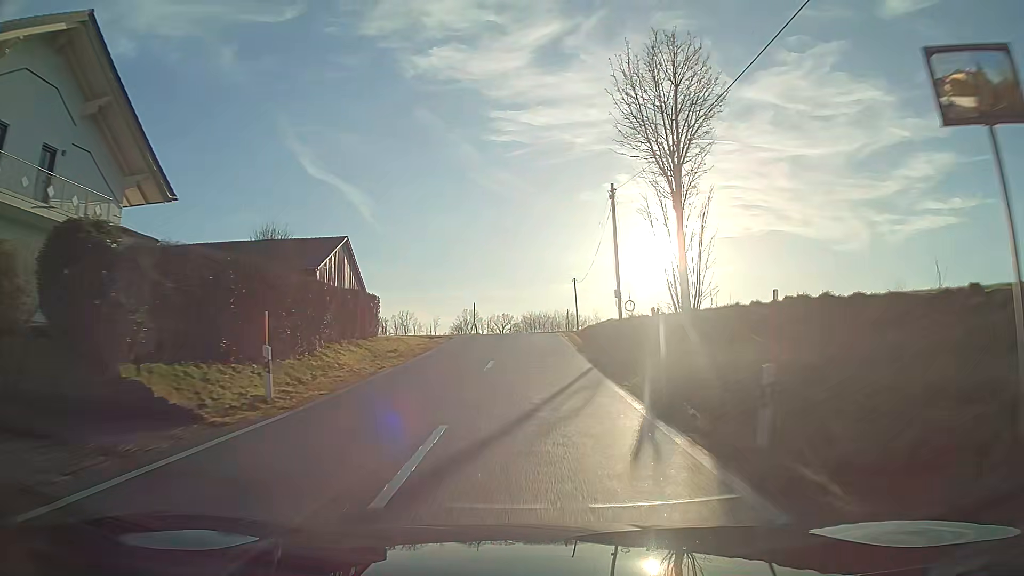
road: tertiary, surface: asphalt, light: Day
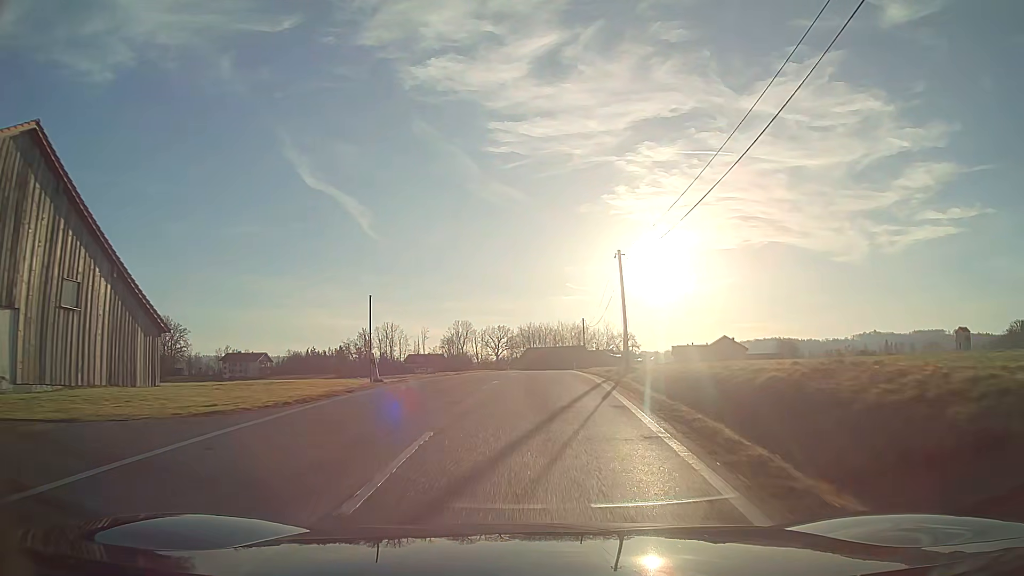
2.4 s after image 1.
(+0.1, +36.2) m; 0°
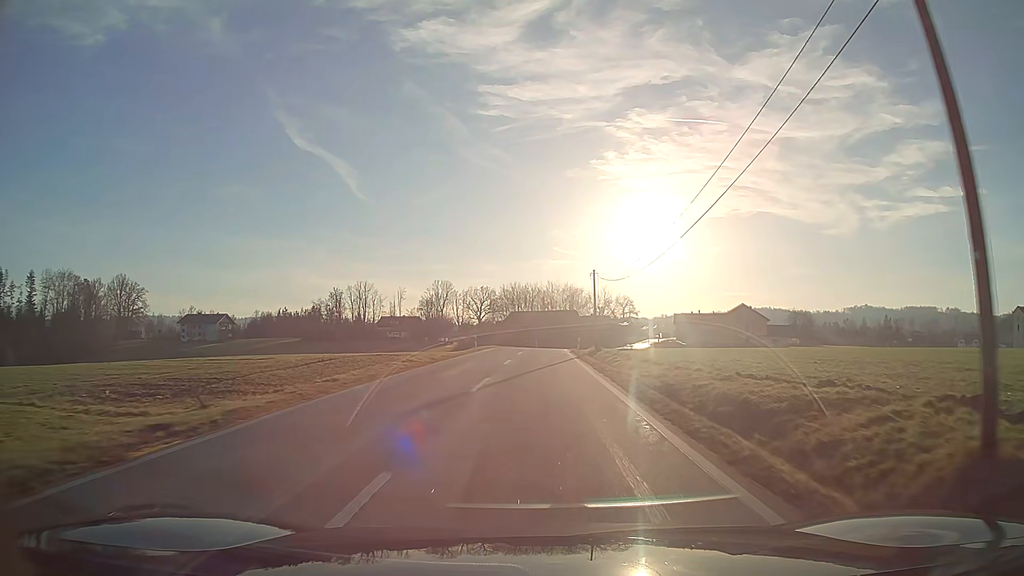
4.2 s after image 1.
(+0.2, +26.7) m; +1°
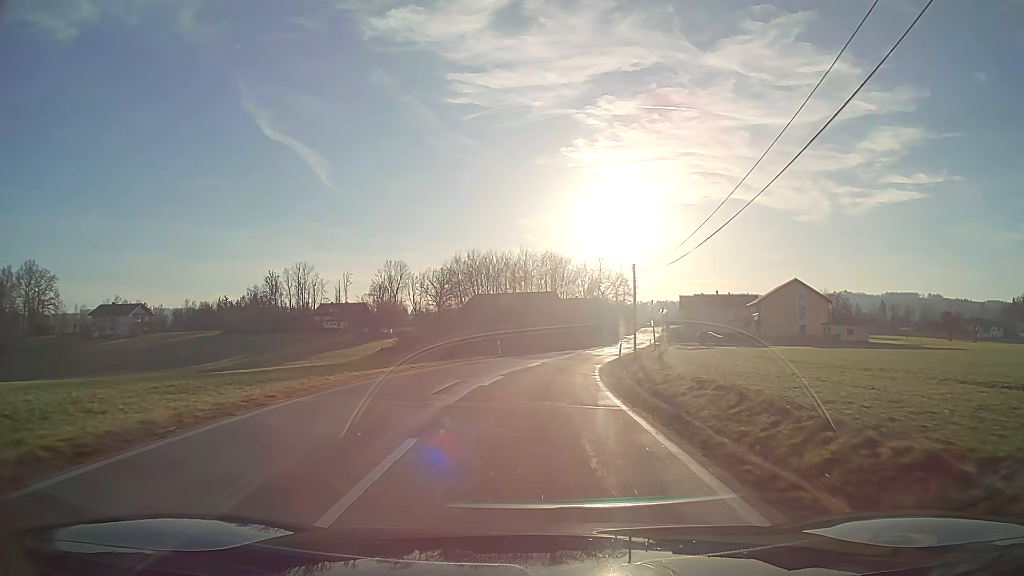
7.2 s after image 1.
(+0.8, +46.4) m; +3°
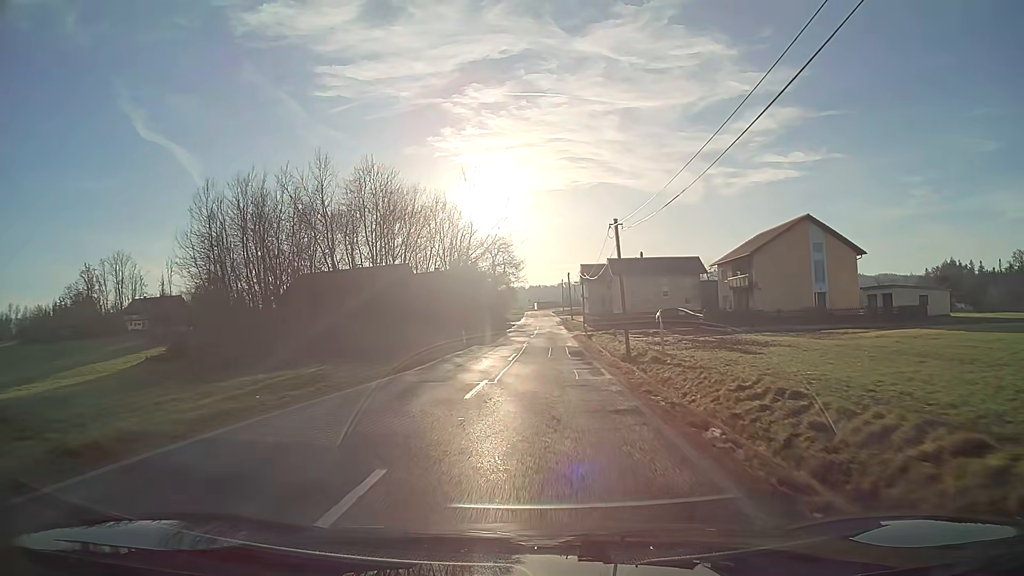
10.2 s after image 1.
(+4.5, +47.3) m; +11°
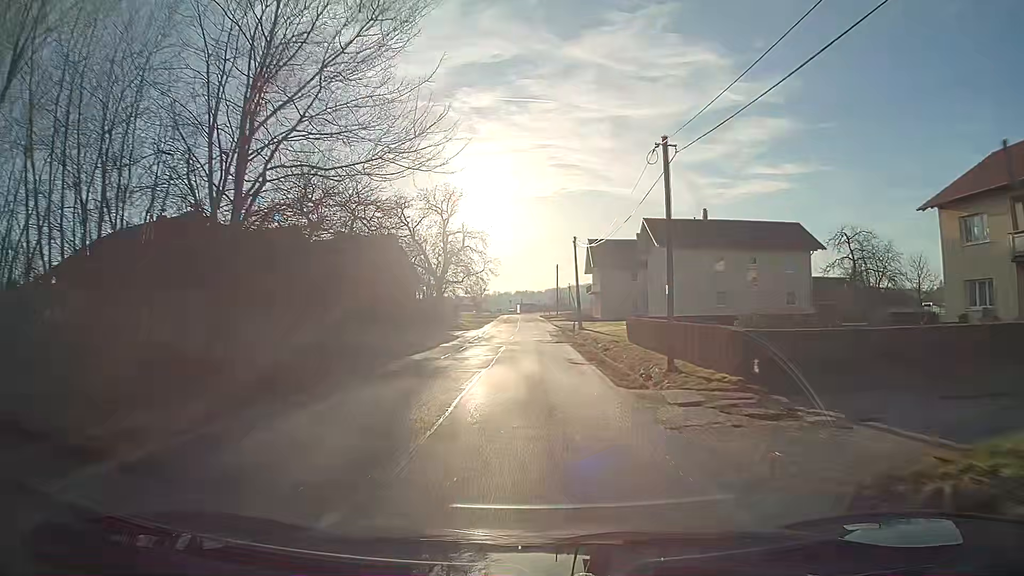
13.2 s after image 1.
(+0.7, +47.2) m; +1°
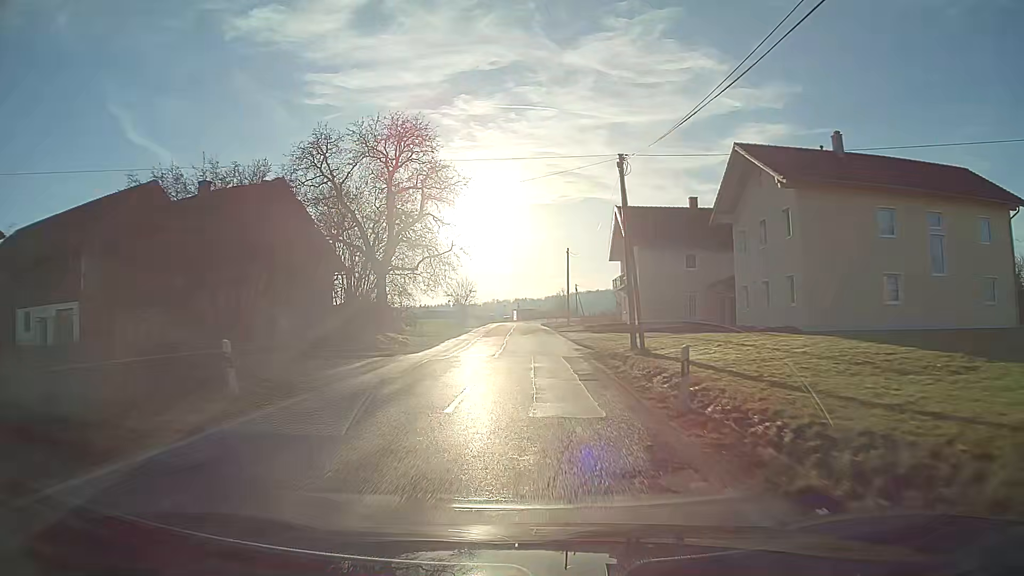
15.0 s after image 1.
(0.0, +27.3) m; 0°
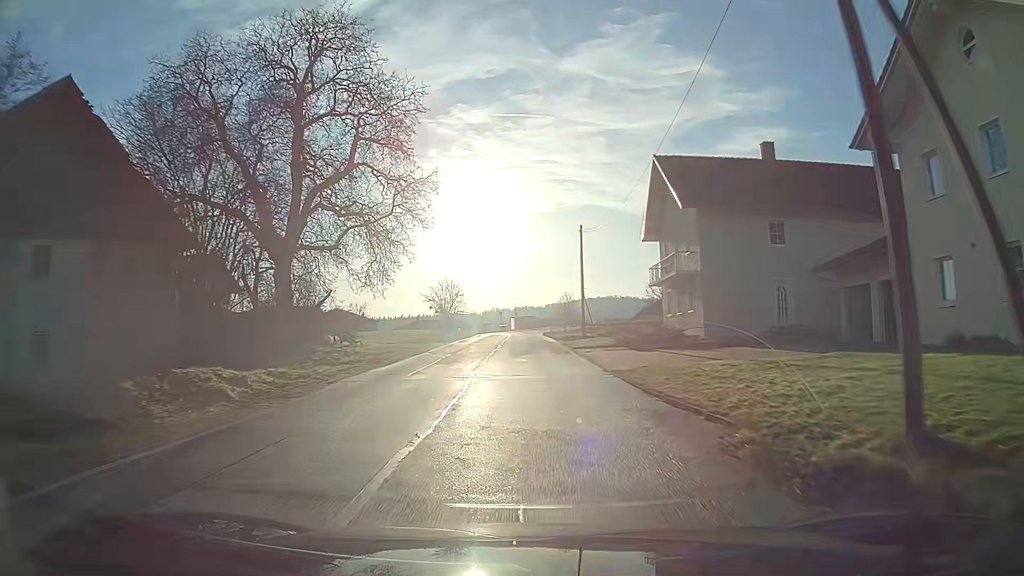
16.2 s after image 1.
(0.0, +17.8) m; 0°
